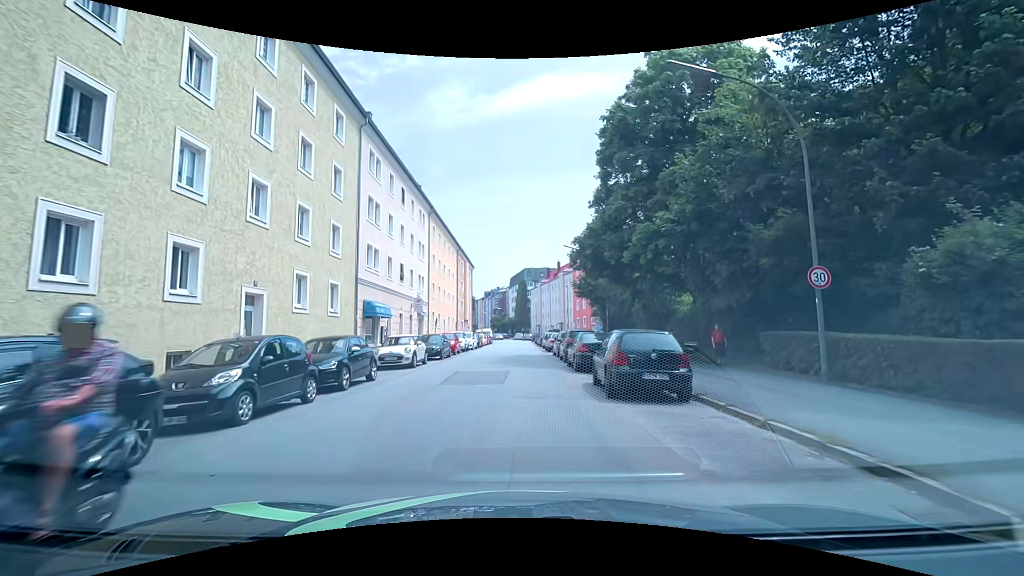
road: tertiary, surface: asphalt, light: Day
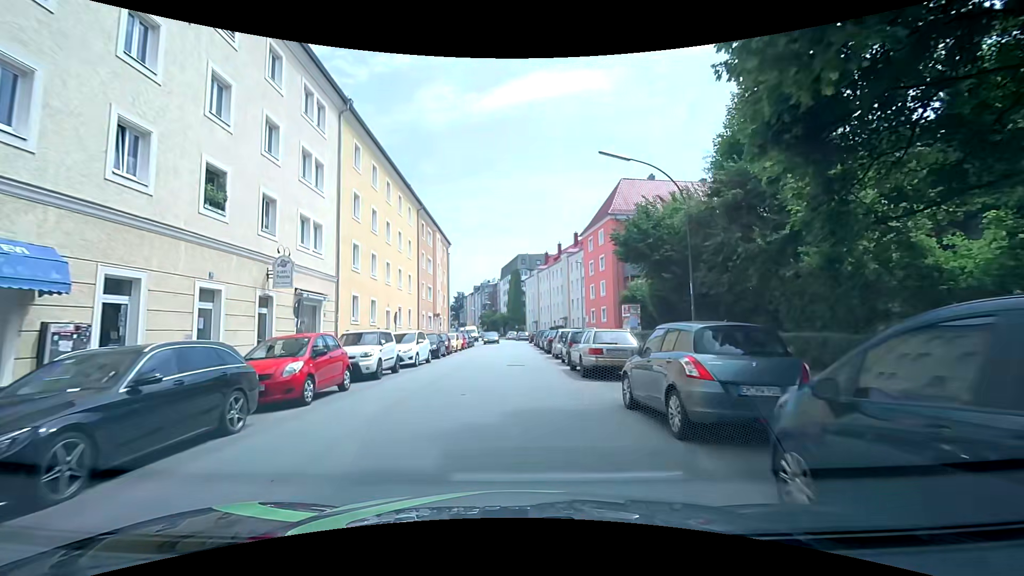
(+0.2, +22.3) m; +1°
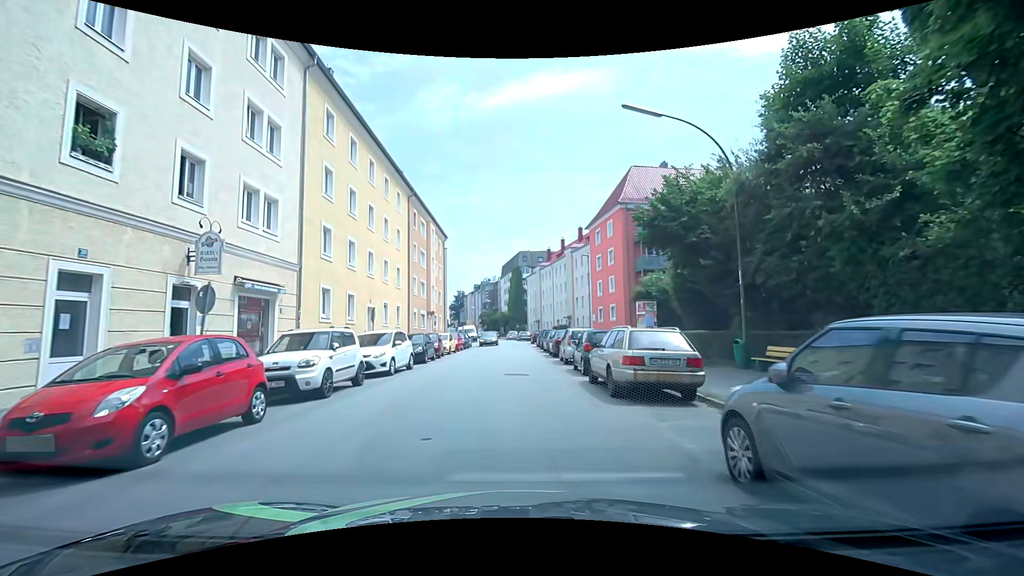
(0.0, +4.4) m; +1°
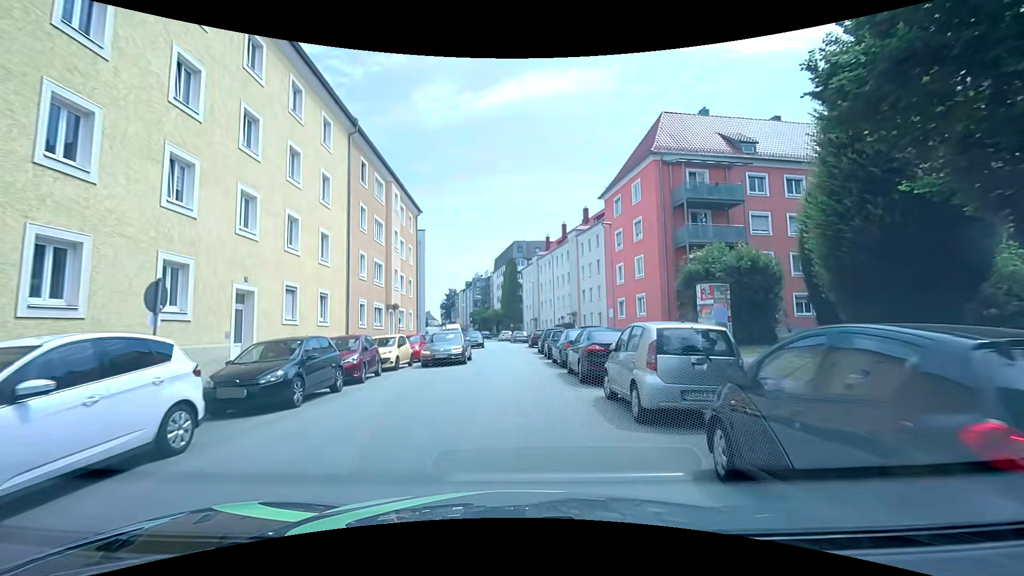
(-0.2, +13.4) m; 0°
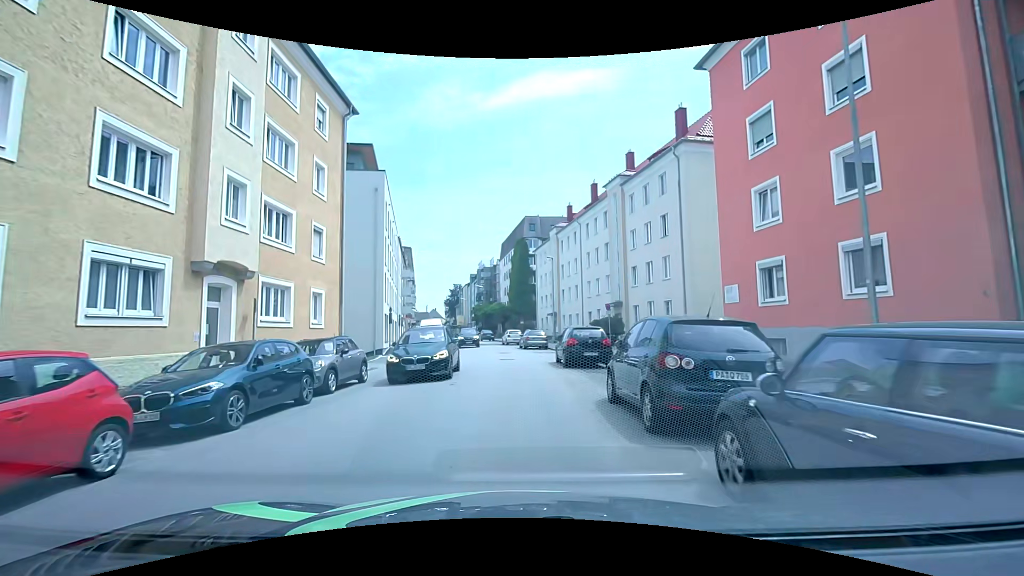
(-0.2, +22.4) m; -1°
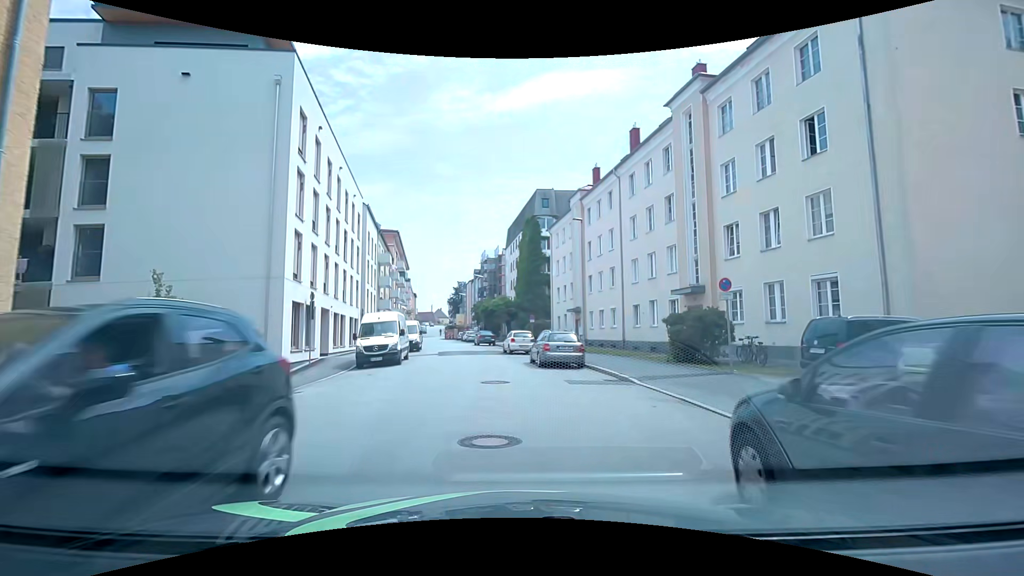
(0.0, +16.9) m; 0°
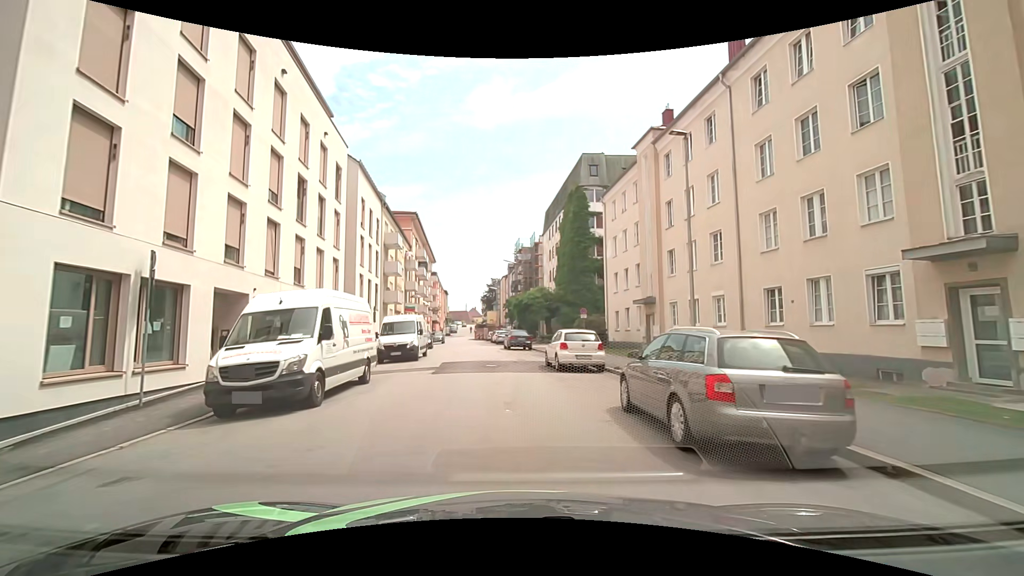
(-0.7, +13.3) m; -6°
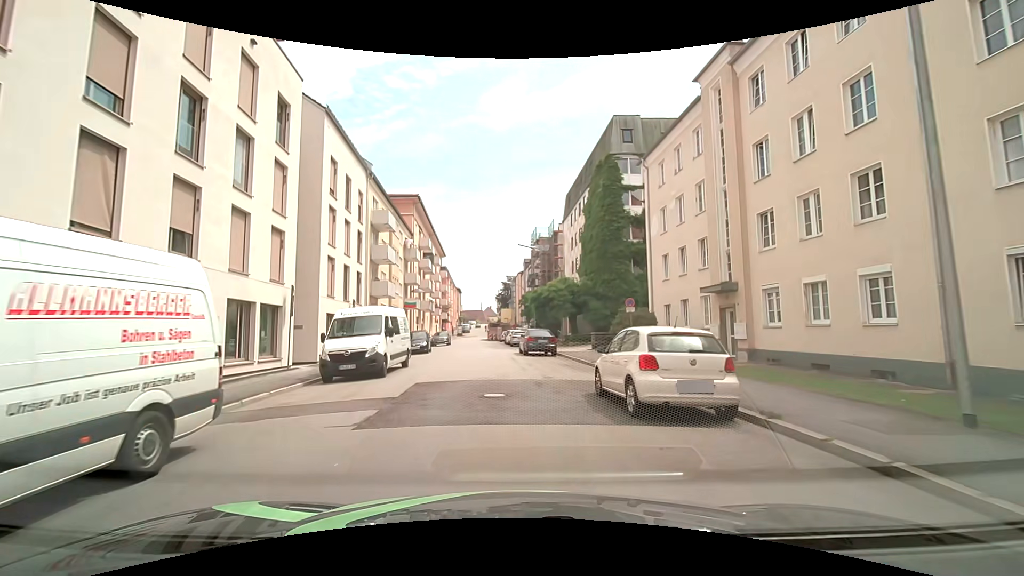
(-0.1, +9.3) m; -1°
(0, +10) (-1, +20) (-2, +30) (-2, +40) (-3, +50) (-4, +60) (-5, +70) (-6, +80) (-7, +90) (-7, +100) m
